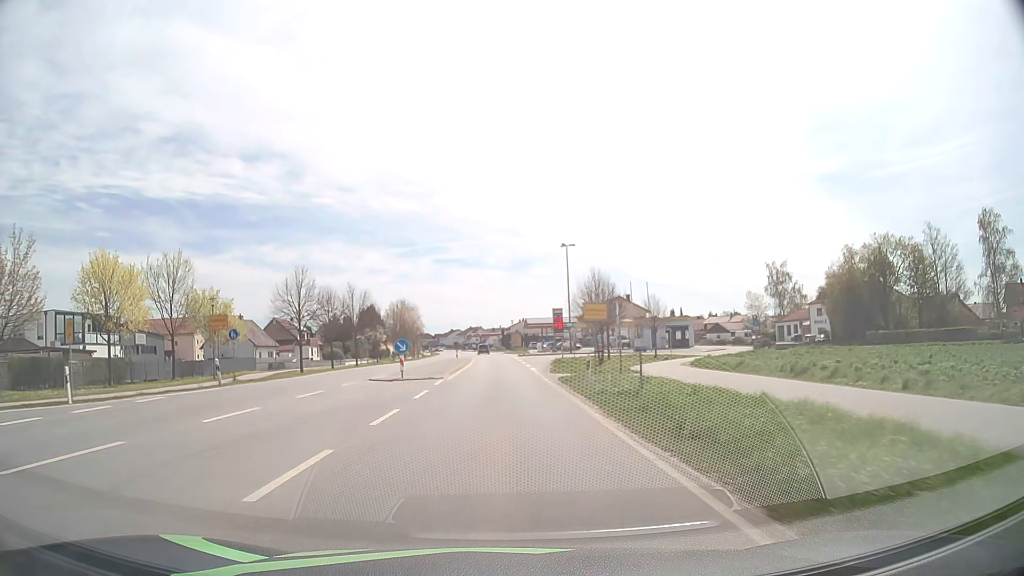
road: primary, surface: asphalt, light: Day
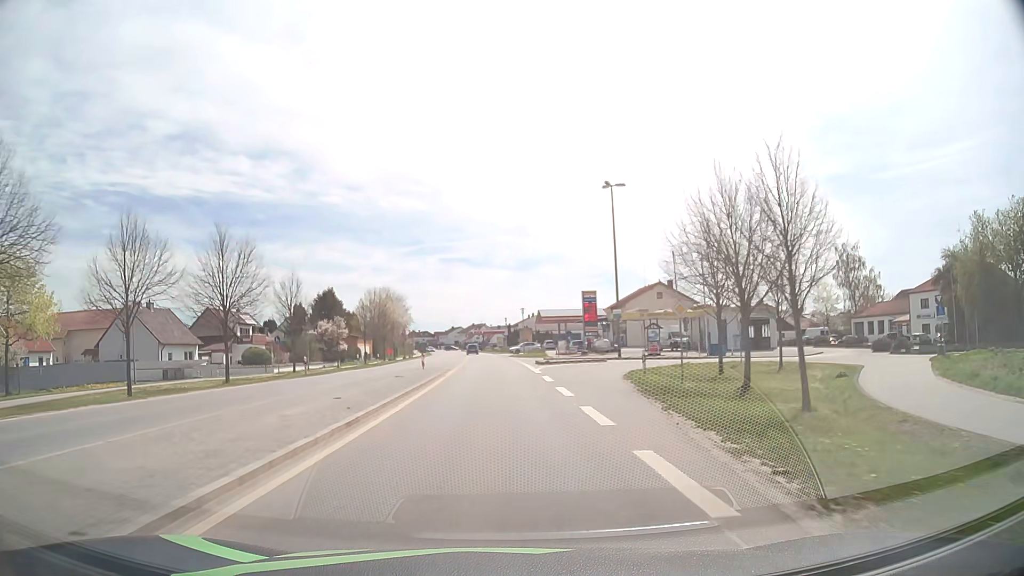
(-0.1, +31.1) m; 0°
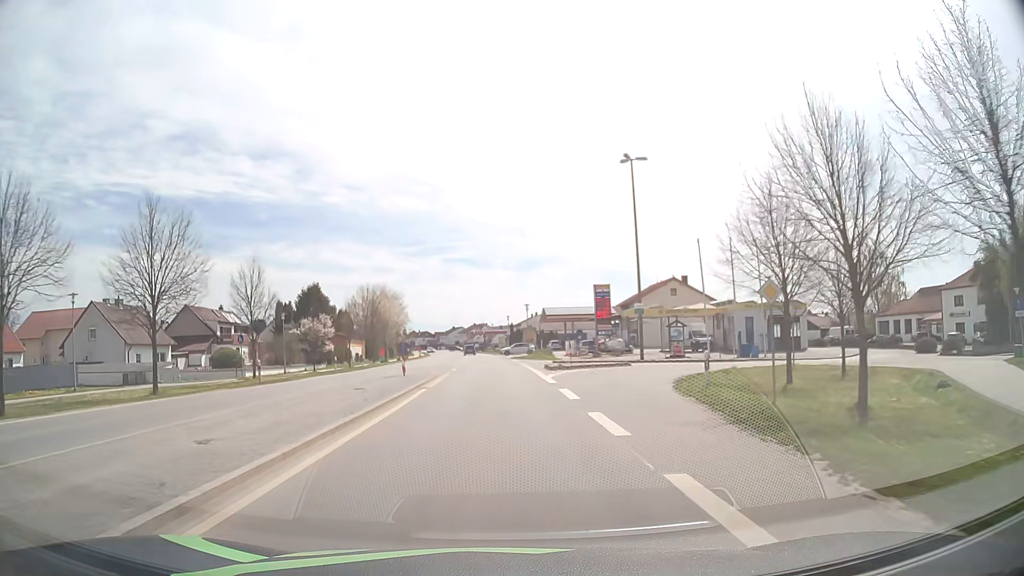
(0.0, +7.5) m; 0°
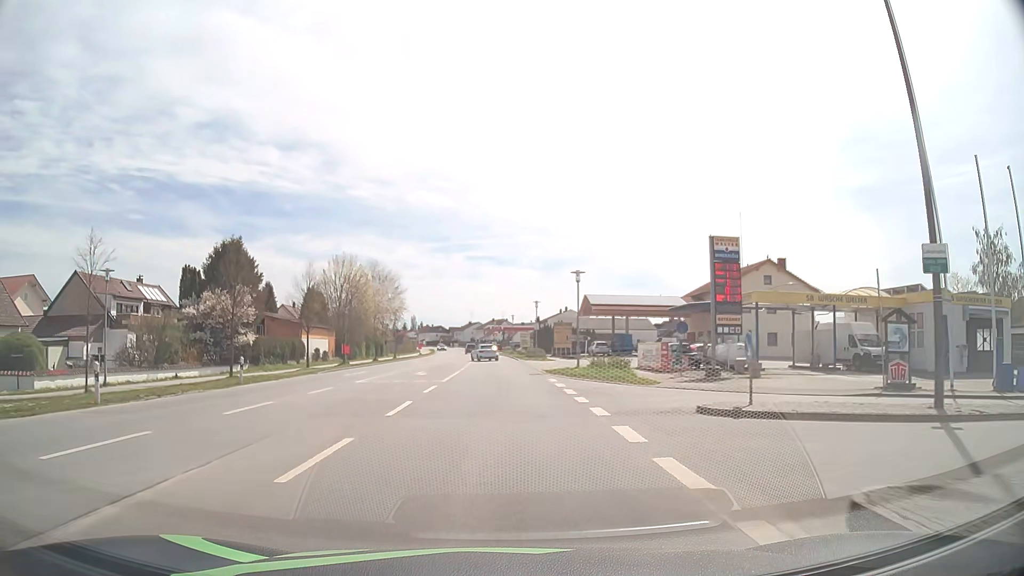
(-0.4, +29.2) m; -2°
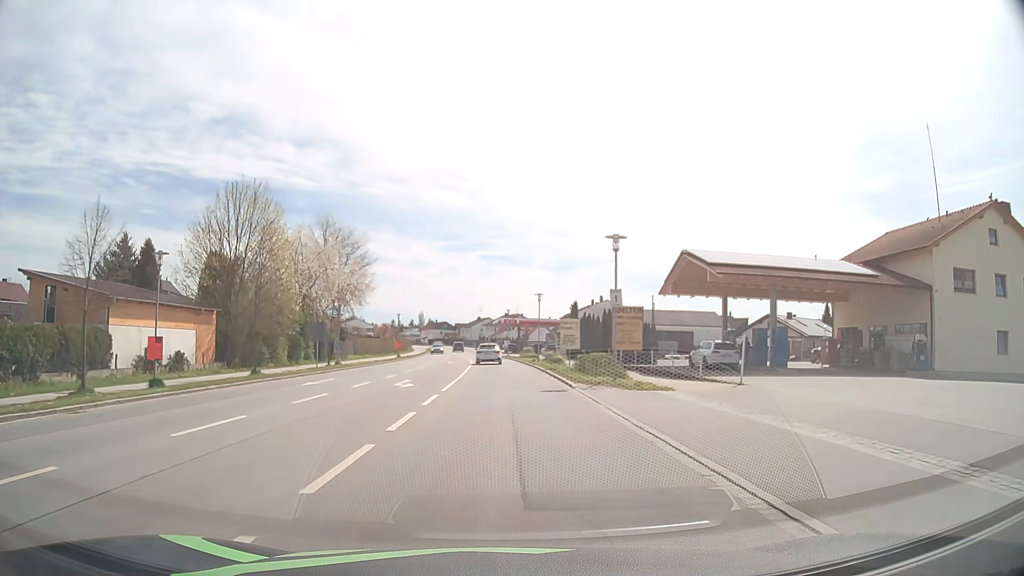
(-0.4, +35.1) m; -1°
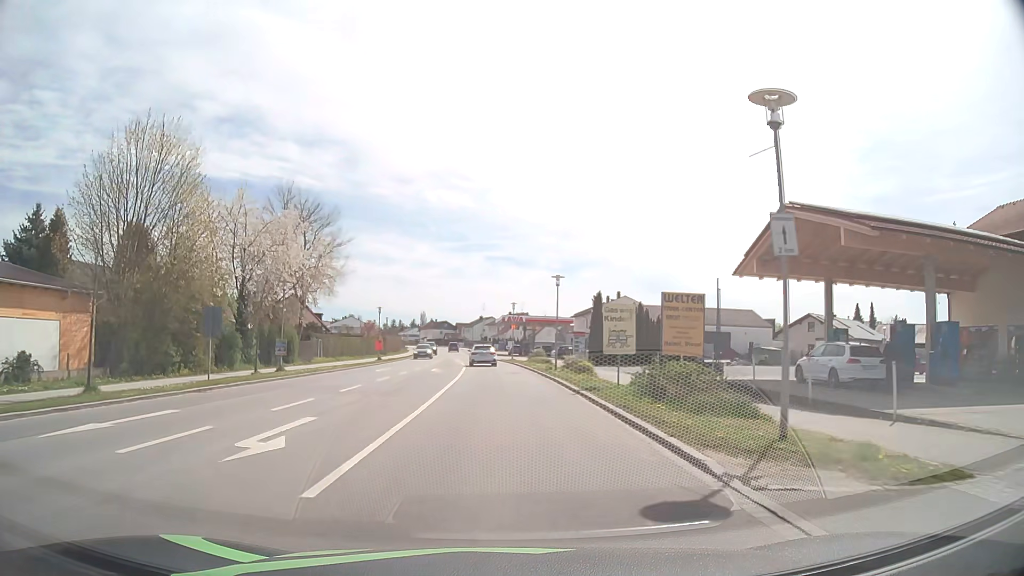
(0.0, +13.8) m; 0°
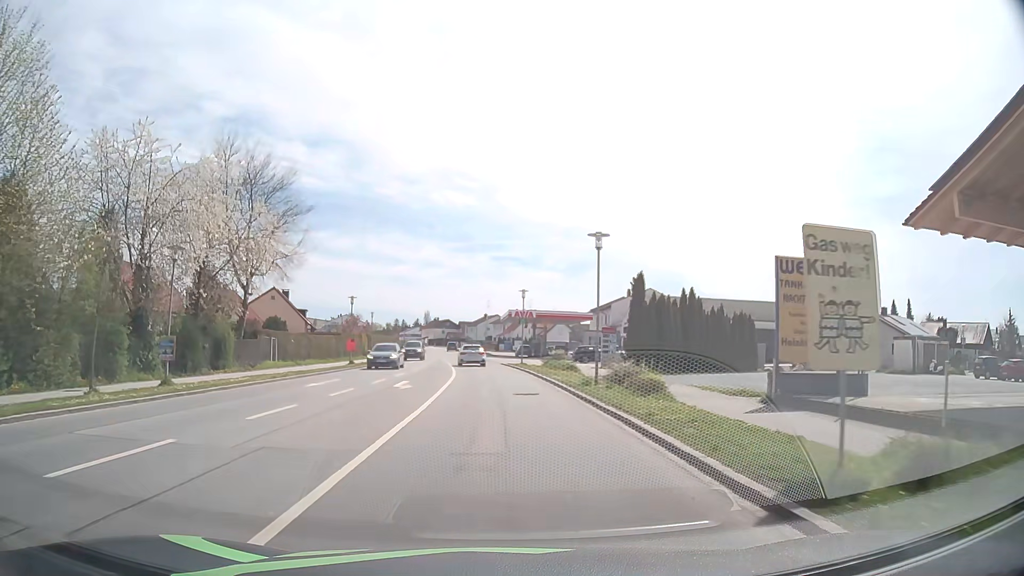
(-0.1, +13.7) m; 0°
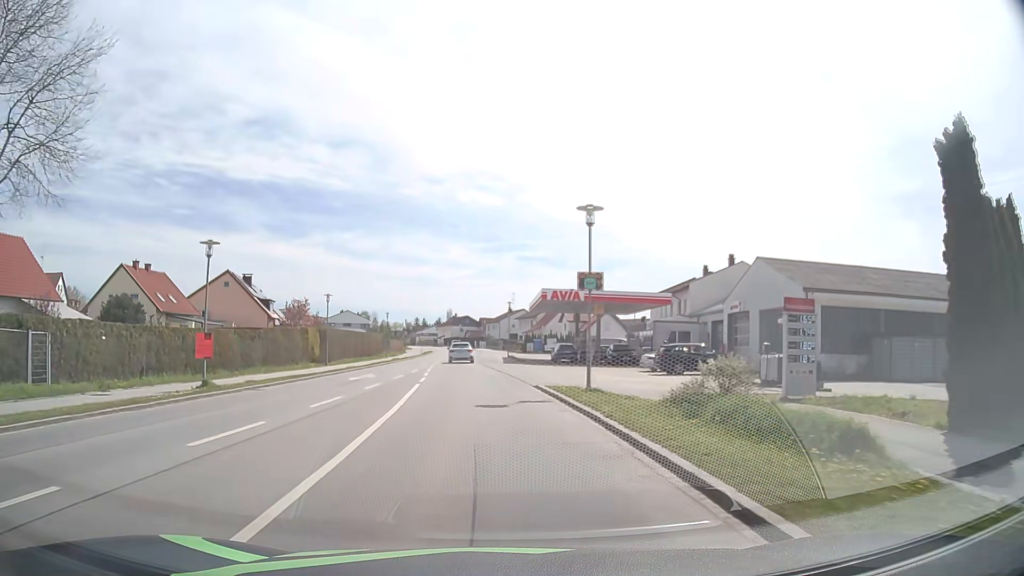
(-0.3, +27.5) m; -2°
(0, +10) (-1, +20) (-2, +30) (-3, +40) (-4, +50) (-4, +60) (-5, +70) (-5, +80) (-6, +90) (-7, +100) m
